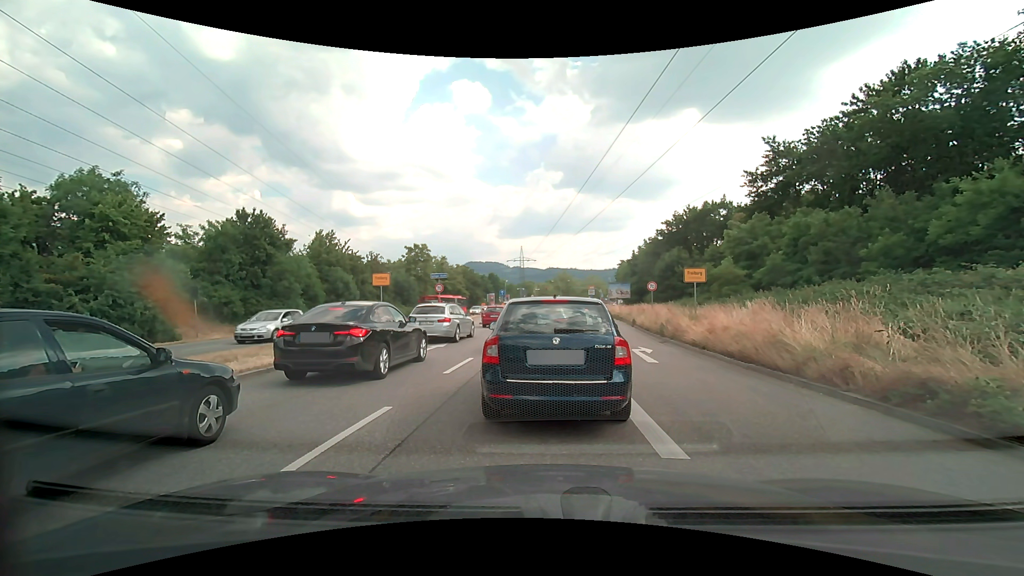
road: primary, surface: asphalt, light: Day
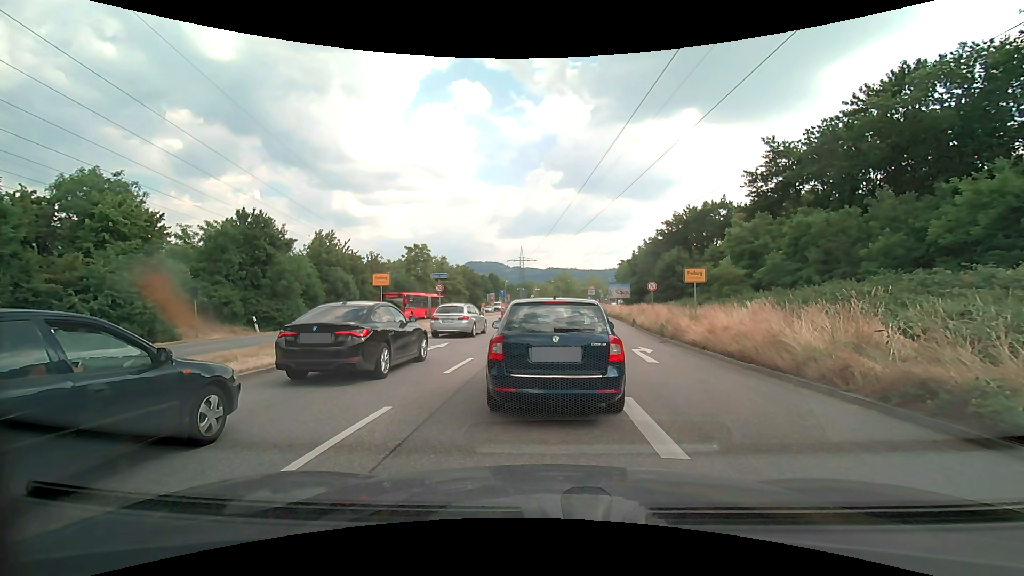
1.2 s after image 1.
(0.0, 0.0) m; 0°
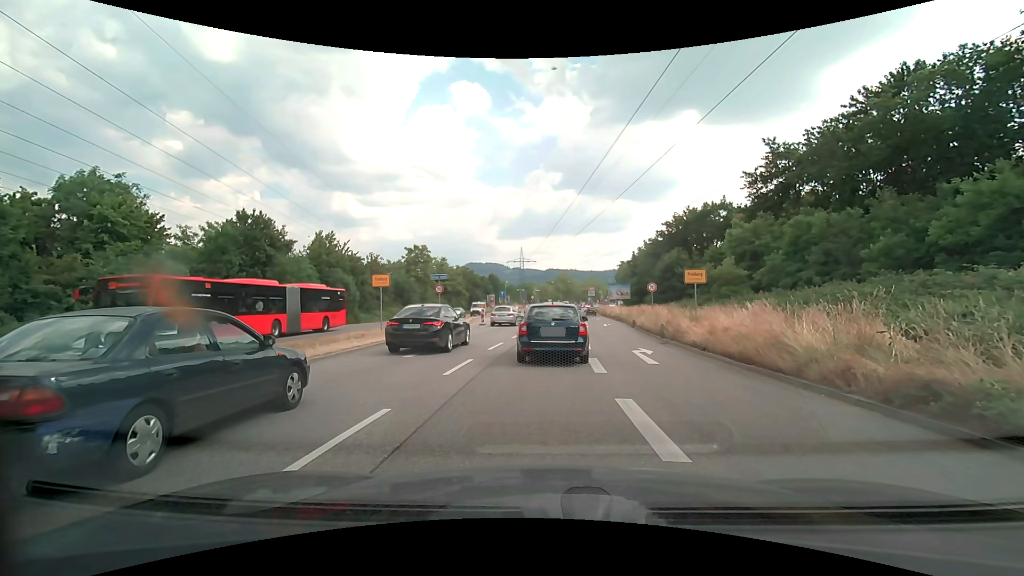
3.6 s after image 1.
(0.0, 0.0) m; 0°
(0, +10) (0, +20) (+1, +30) (+2, +40) (+4, +50) (+5, +60) (+6, +70) (+6, +80) (+6, +90) (+7, +100) m
